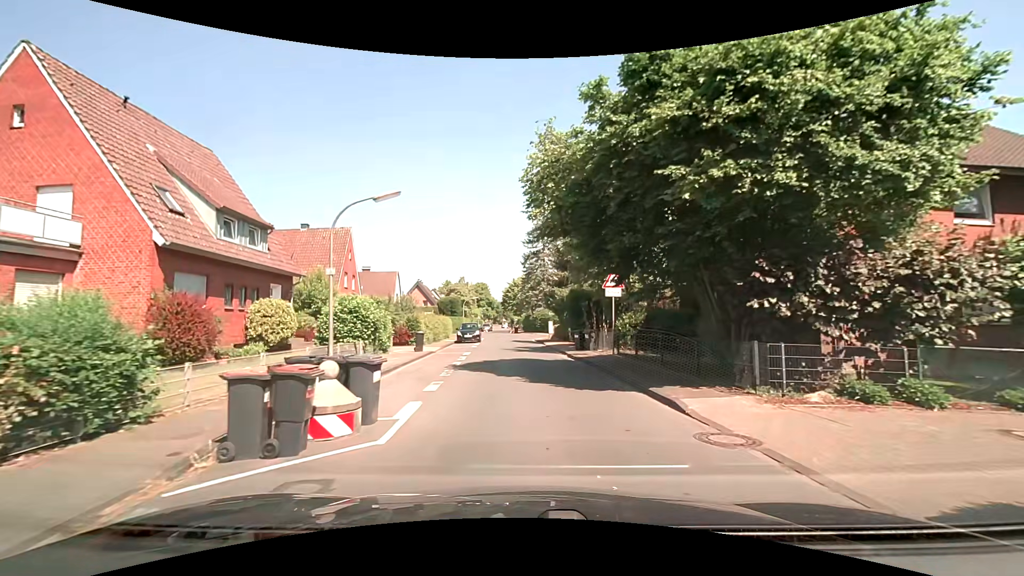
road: residential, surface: asphalt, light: Day
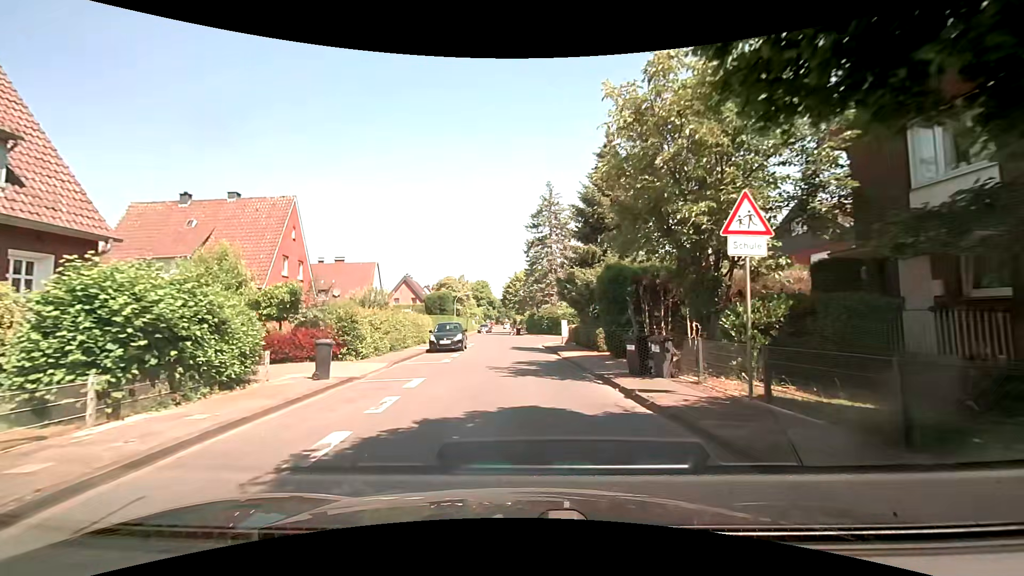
(0.0, +11.5) m; -1°
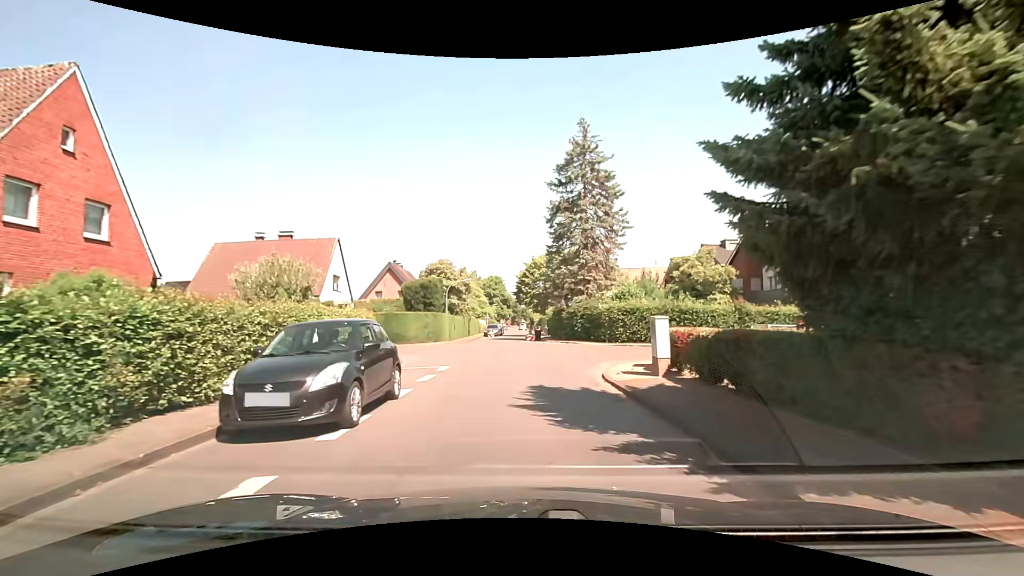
(-0.3, +18.1) m; -2°
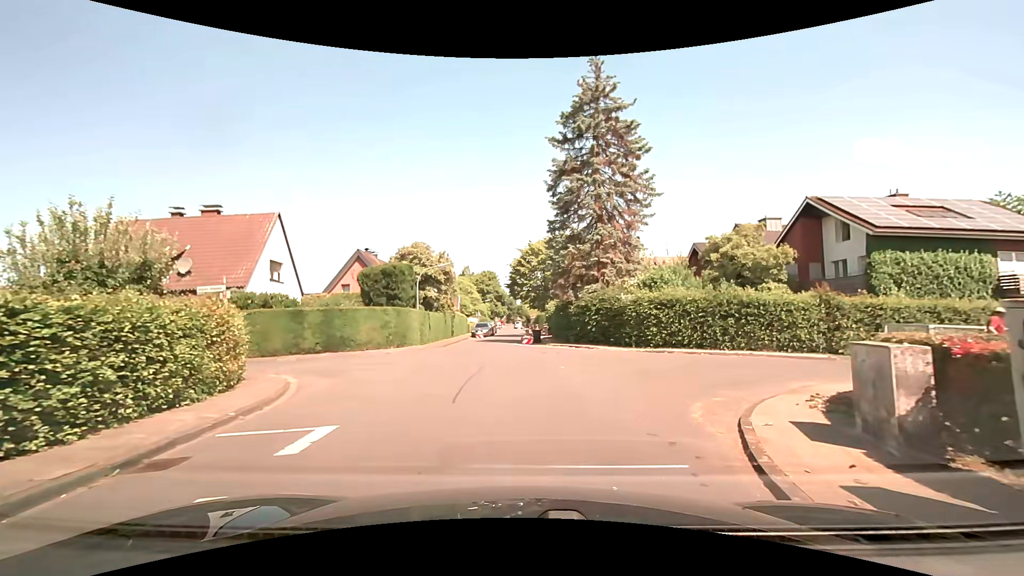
(+0.1, +9.3) m; 0°
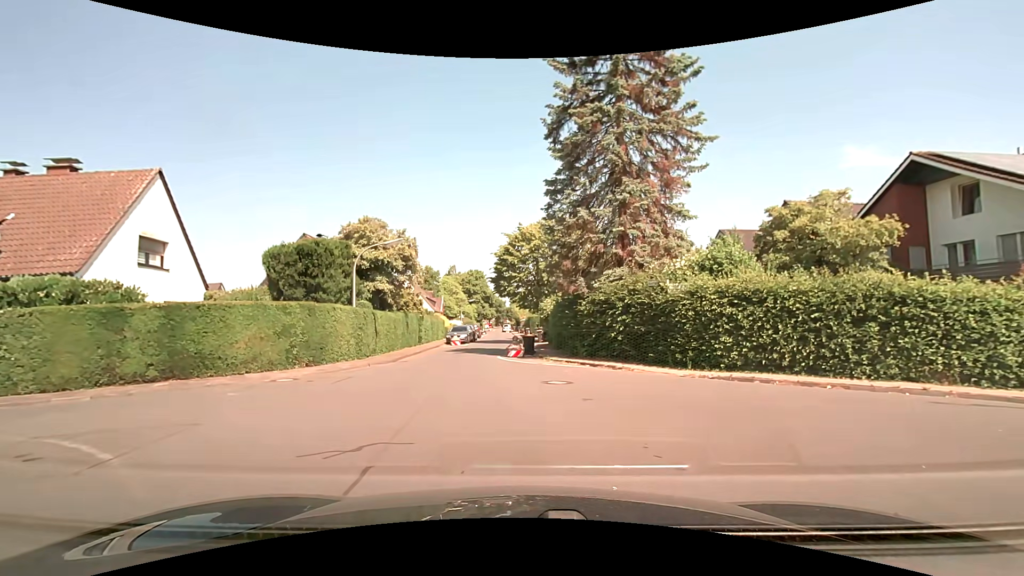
(+0.1, +9.6) m; +1°
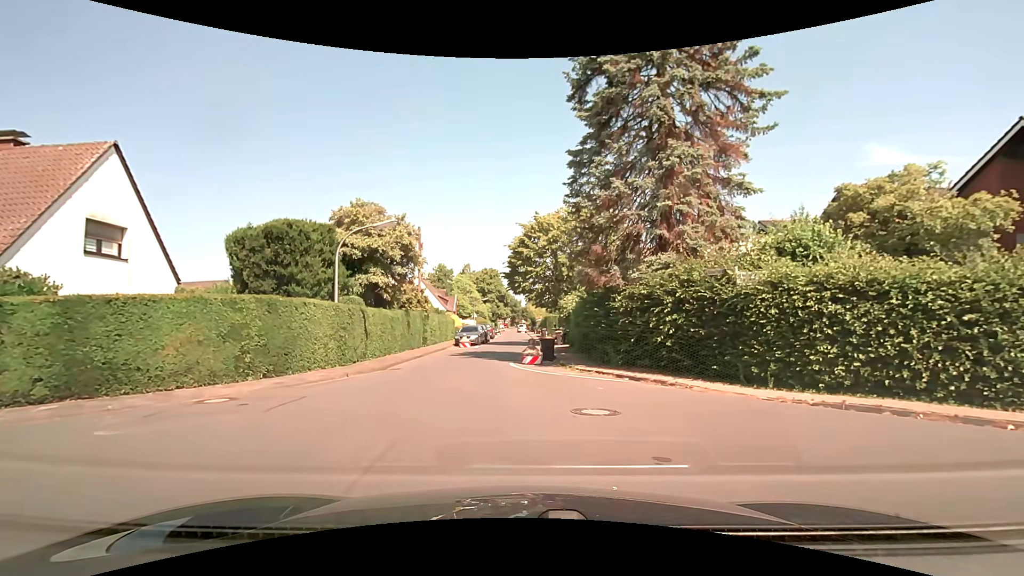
(0.0, +3.8) m; -1°
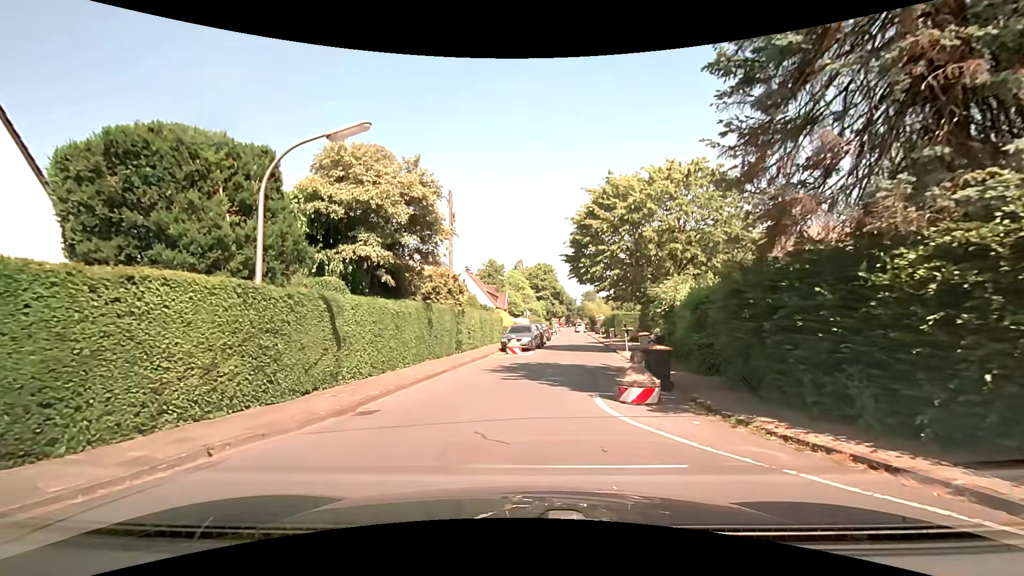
(-0.6, +9.0) m; -6°
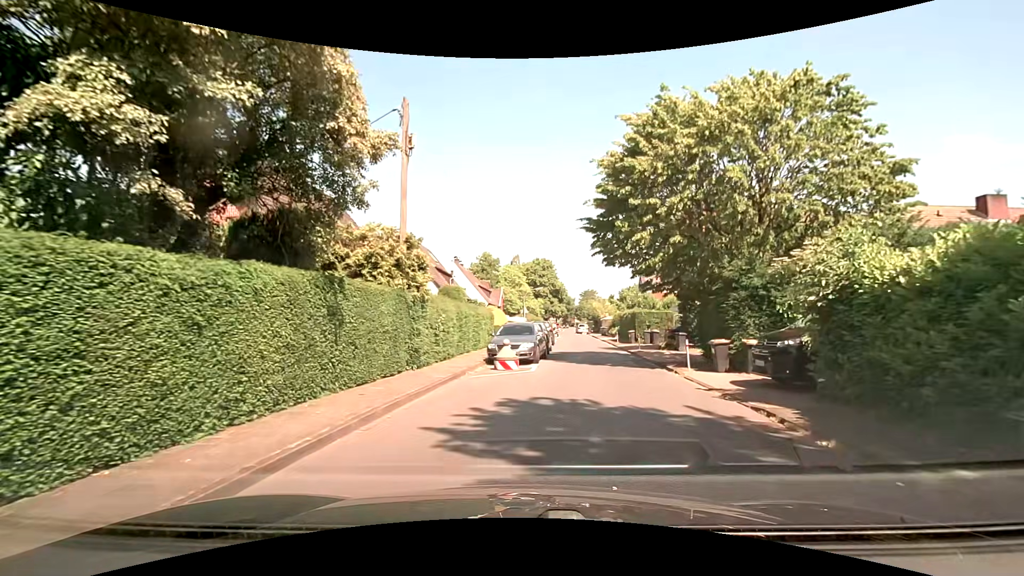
(-0.3, +9.4) m; -2°
(+1, +10) (+3, +20) (+5, +30) (+6, +40) (+7, +49) (+8, +59) (+8, +69) (+9, +79) (+10, +89) (+12, +99) m
